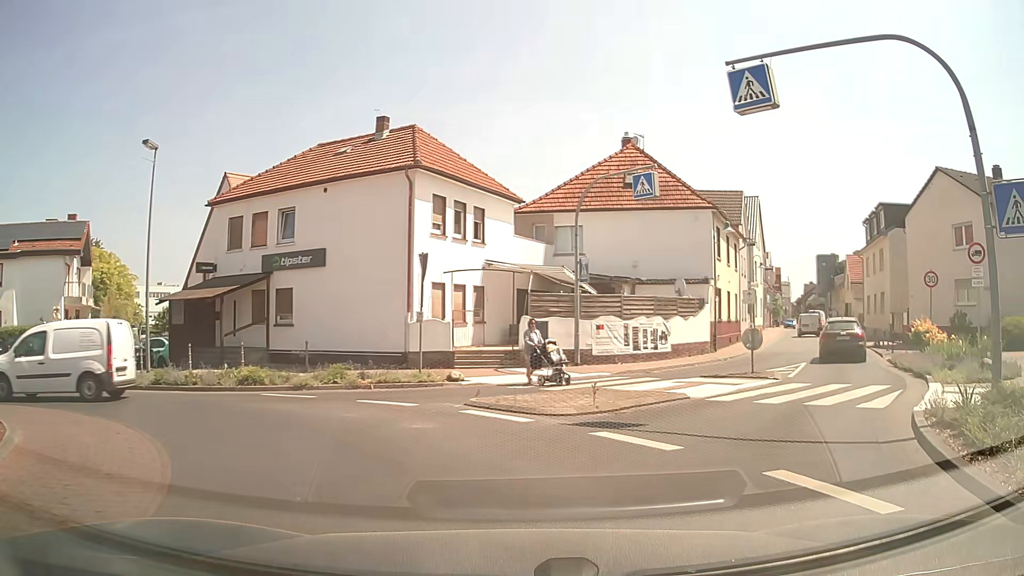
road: secondary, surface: asphalt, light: Day
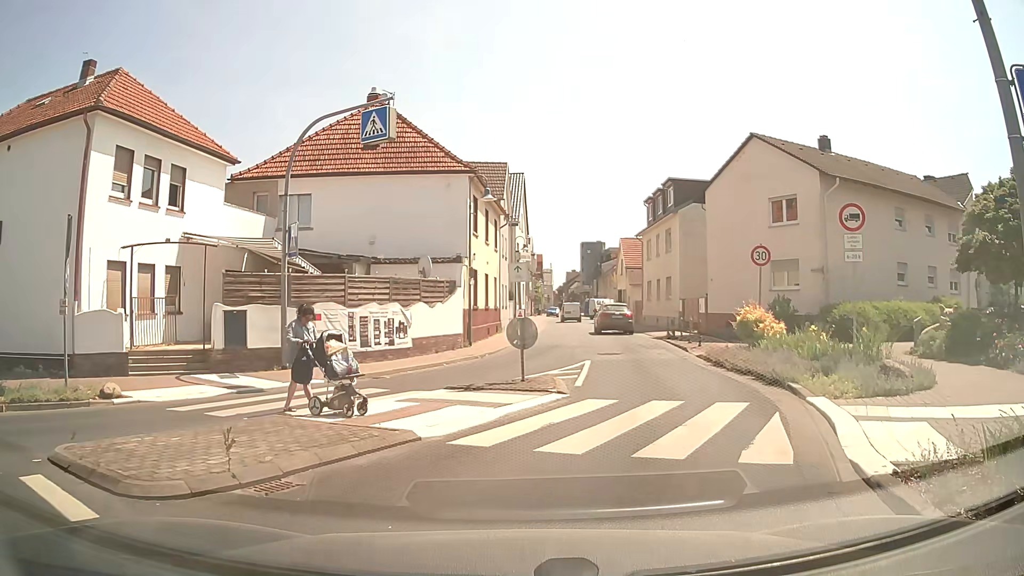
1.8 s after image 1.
(+1.0, +5.1) m; +21°
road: unclassified
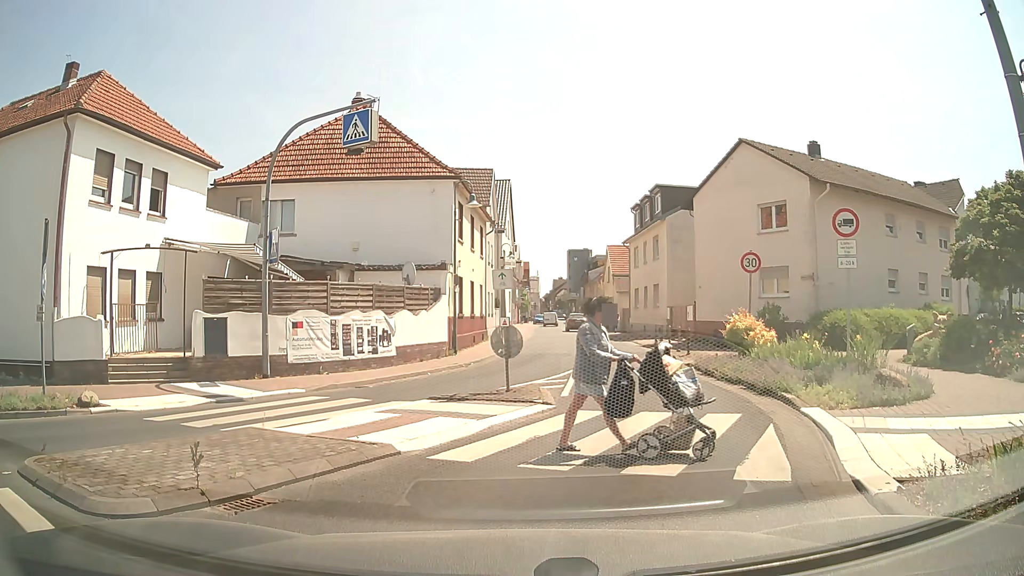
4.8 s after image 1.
(0.0, +0.4) m; 0°
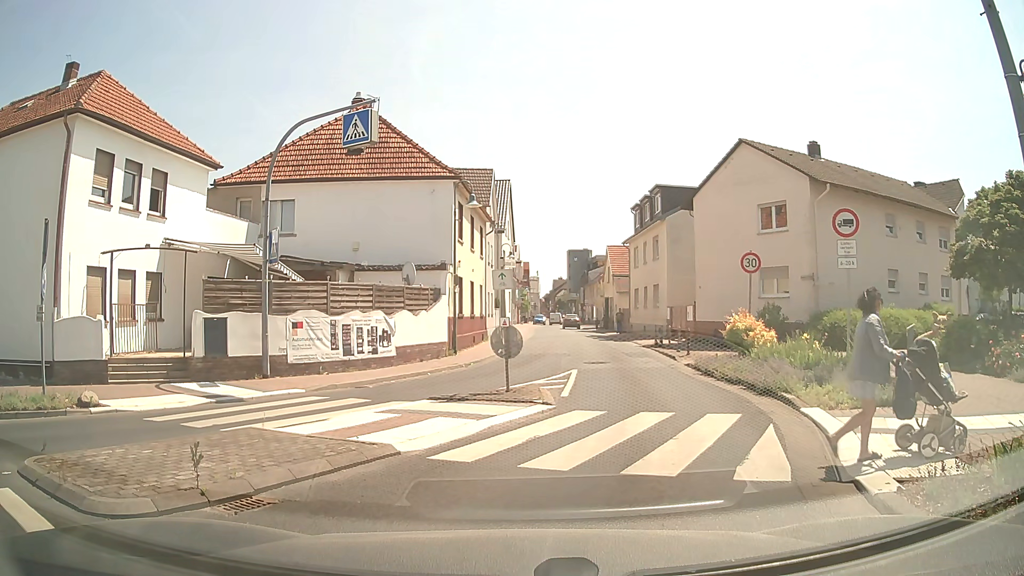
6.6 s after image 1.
(0.0, 0.0) m; 0°
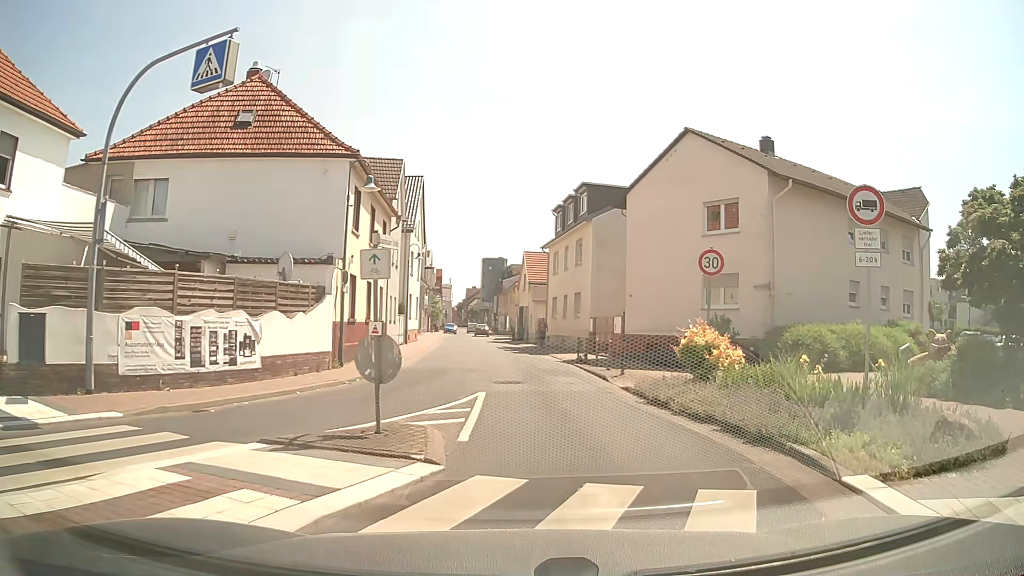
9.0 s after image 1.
(+0.3, +4.4) m; +9°
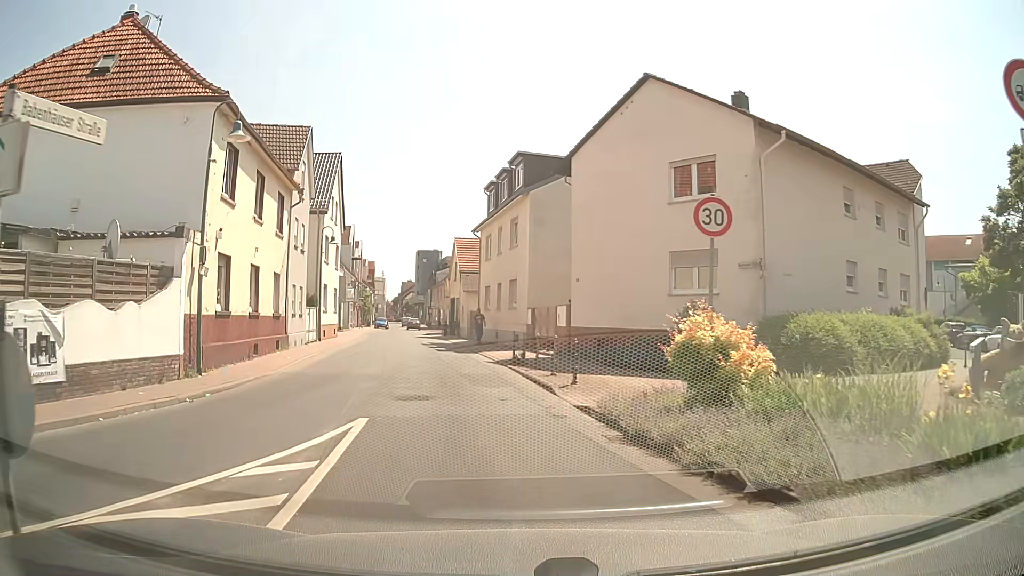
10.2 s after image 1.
(+0.4, +5.3) m; +6°
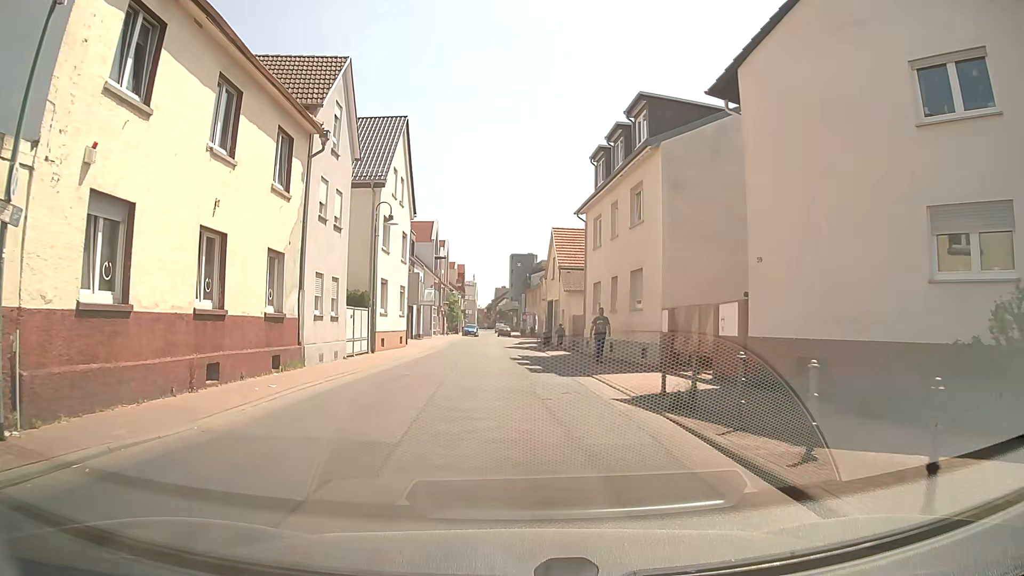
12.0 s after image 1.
(-0.9, +9.3) m; -9°
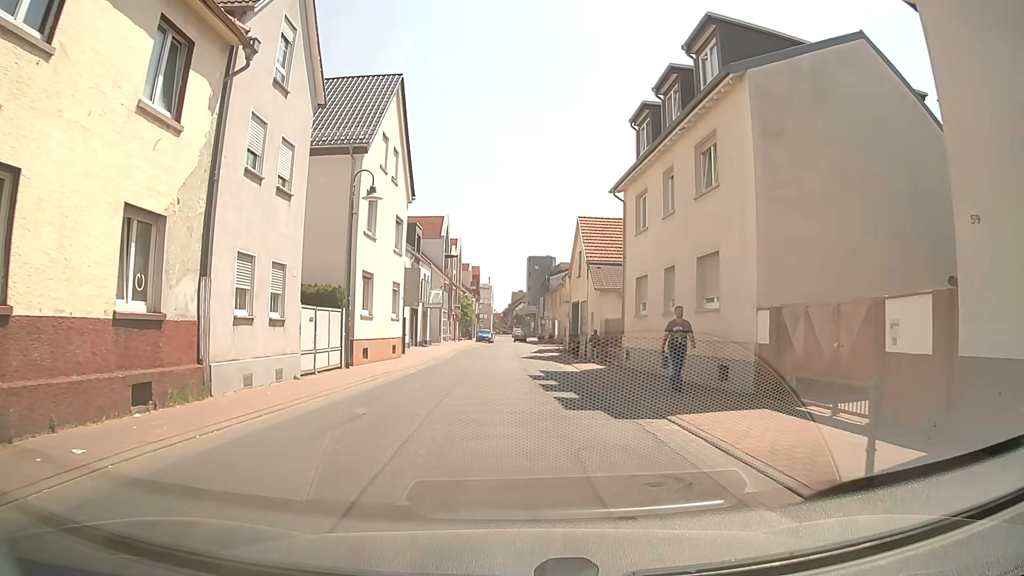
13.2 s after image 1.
(0.0, +6.9) m; -1°
